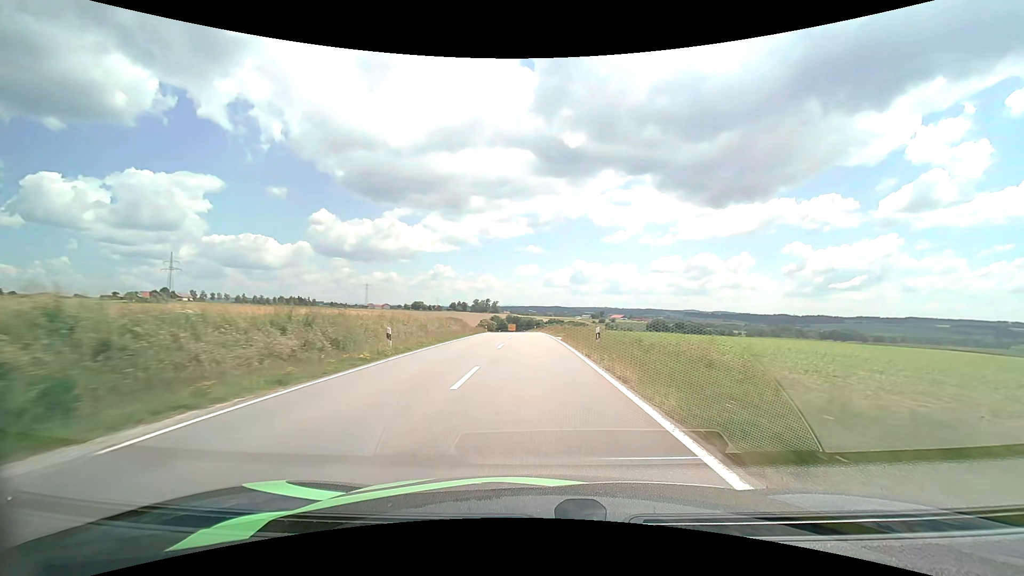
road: tertiary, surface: asphalt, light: Day
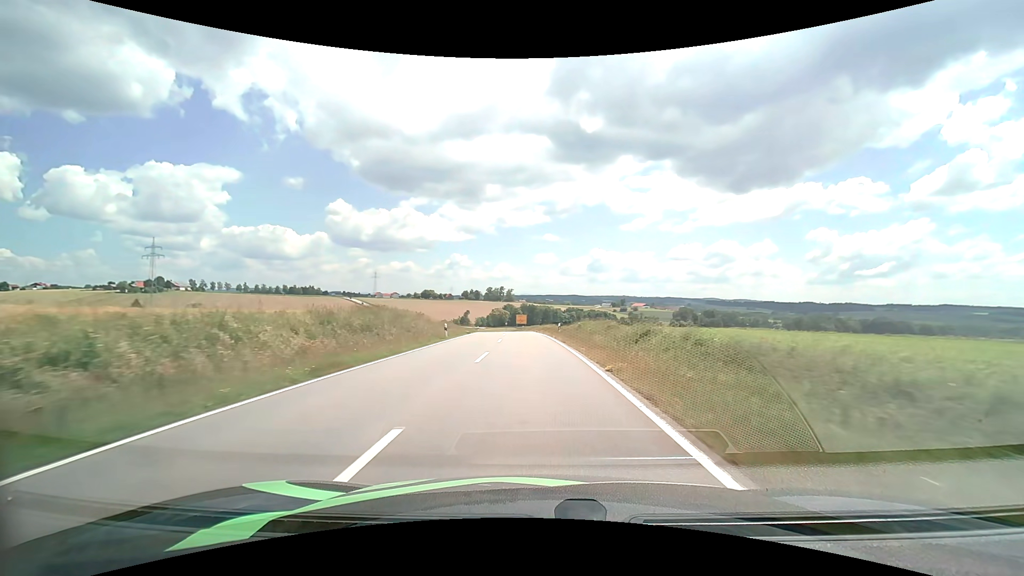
(-0.6, +44.3) m; -2°
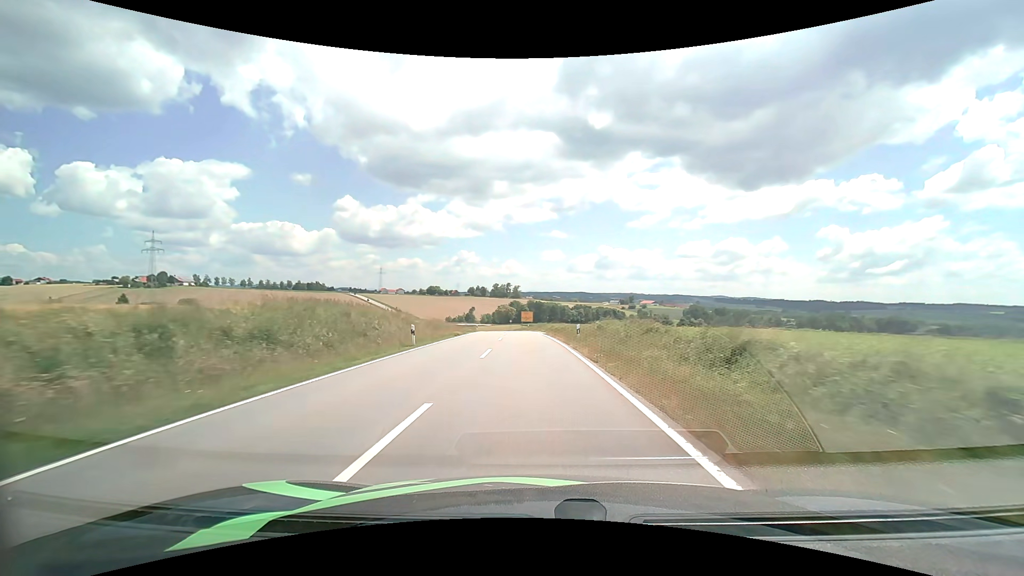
(-0.1, +10.6) m; -1°
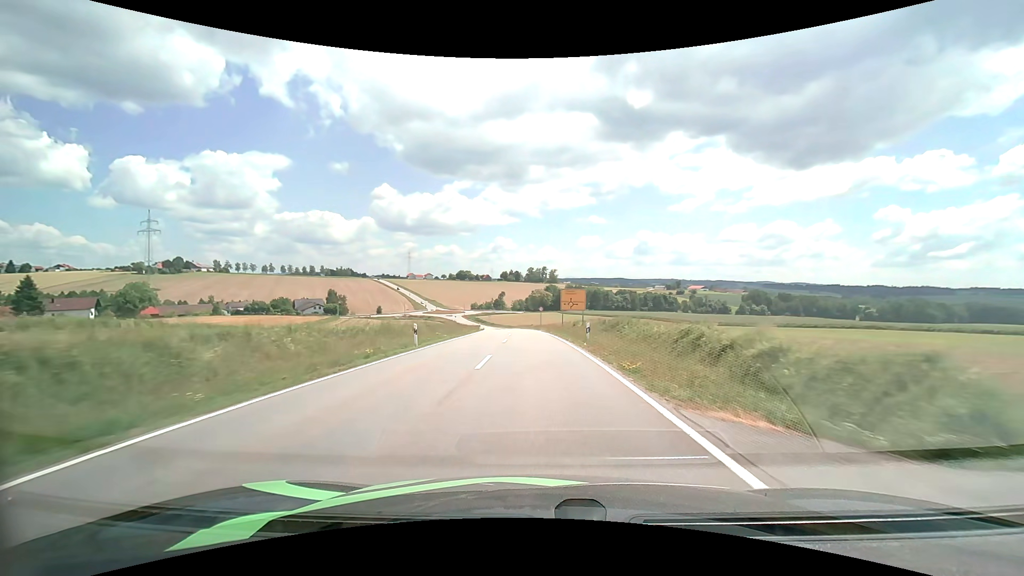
(-1.9, +52.8) m; -4°
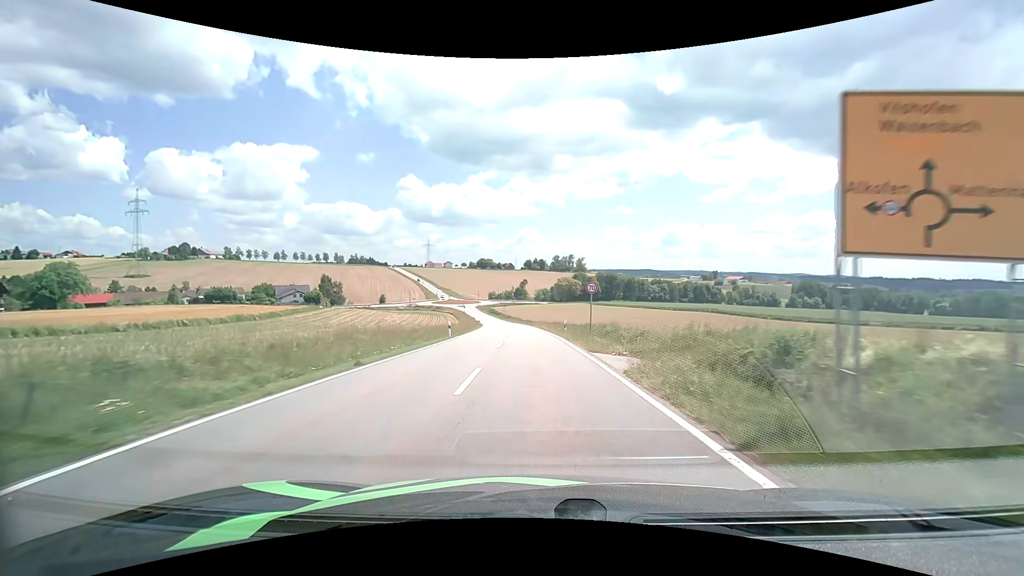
(-1.0, +40.7) m; -3°
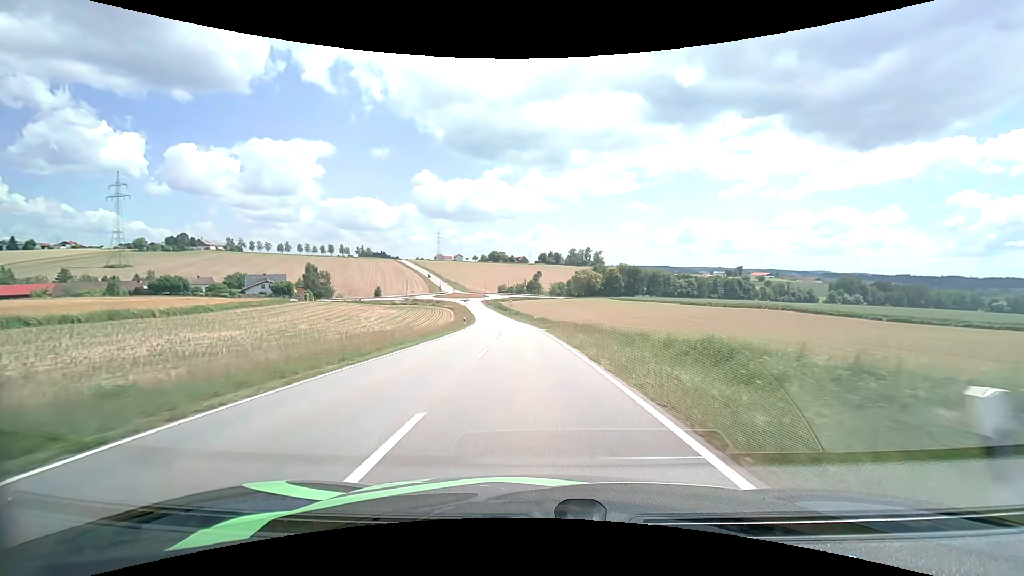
(-0.5, +30.6) m; -2°
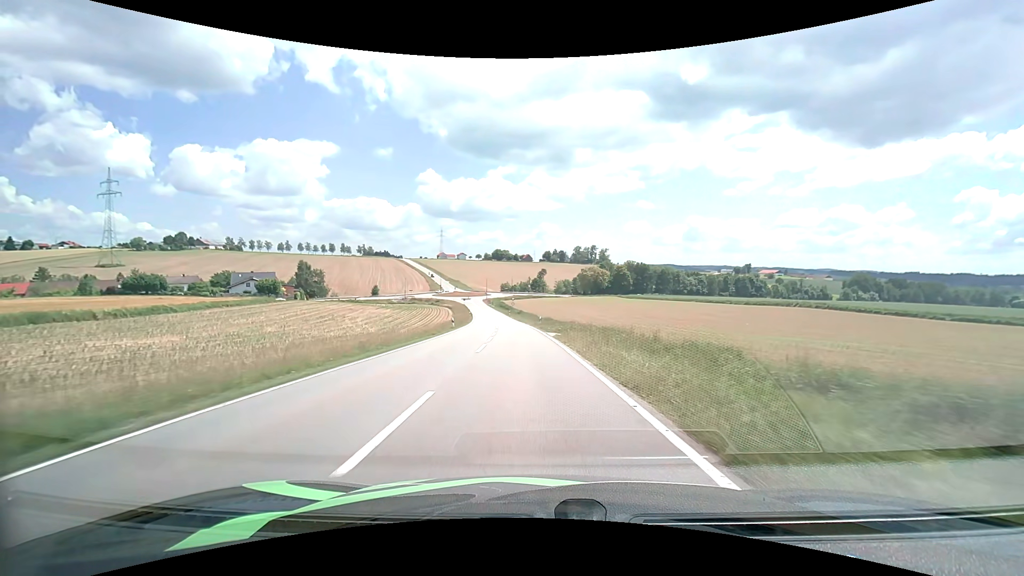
(0.0, +10.4) m; -1°
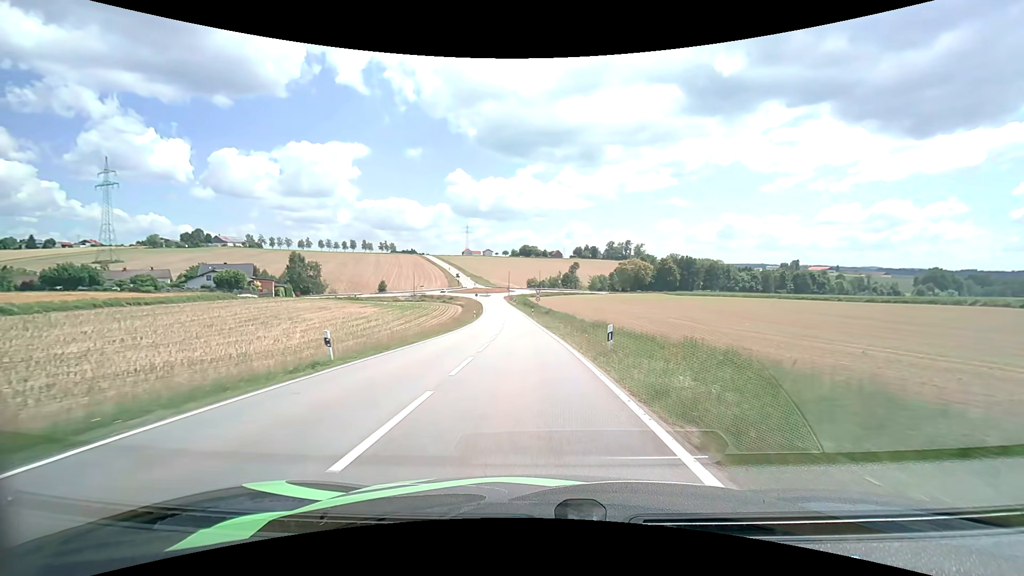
(-0.9, +30.9) m; -3°
(0, +10) (0, +20) (-1, +30) (-1, +40) (-2, +50) (-2, +60) (-3, +70) (-4, +80) (-5, +90) (-6, +100) m
